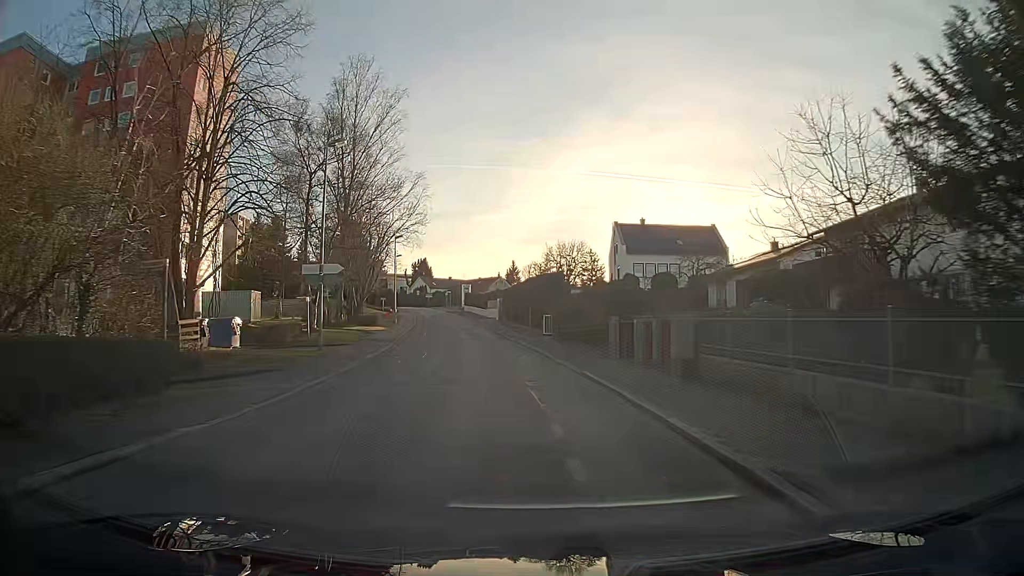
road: residential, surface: asphalt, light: Day
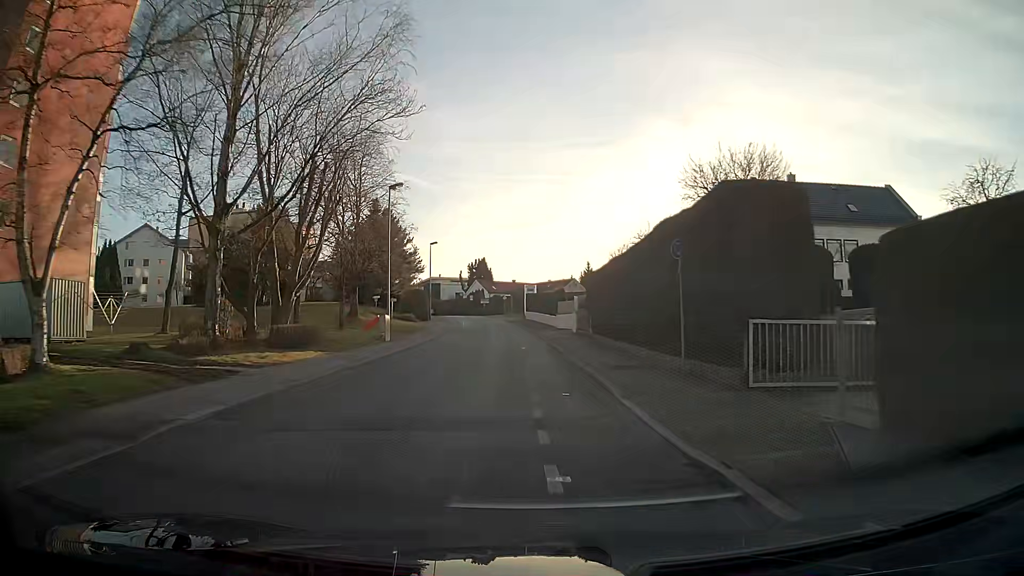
(-1.5, +28.3) m; -5°
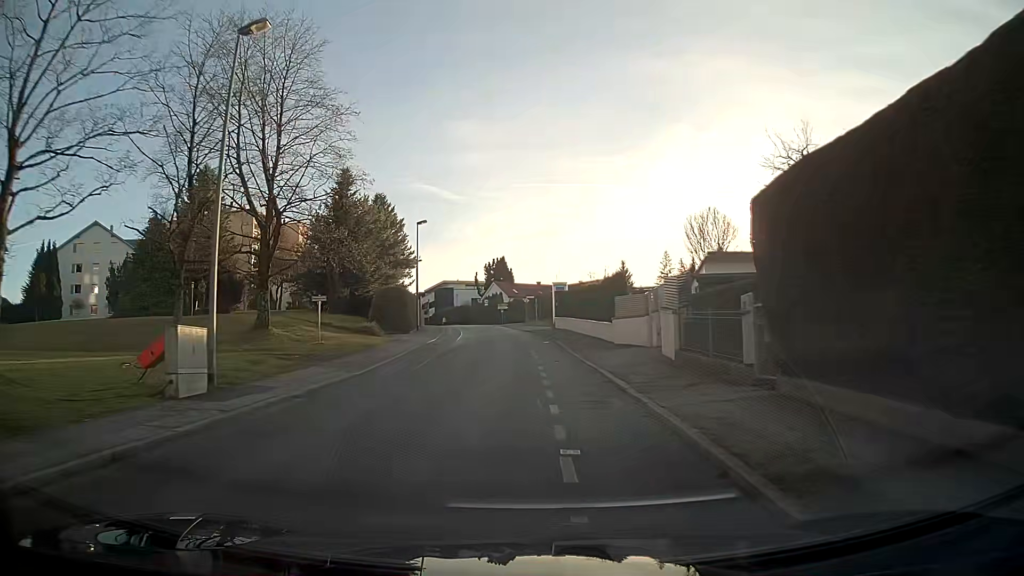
(-0.5, +21.6) m; -2°
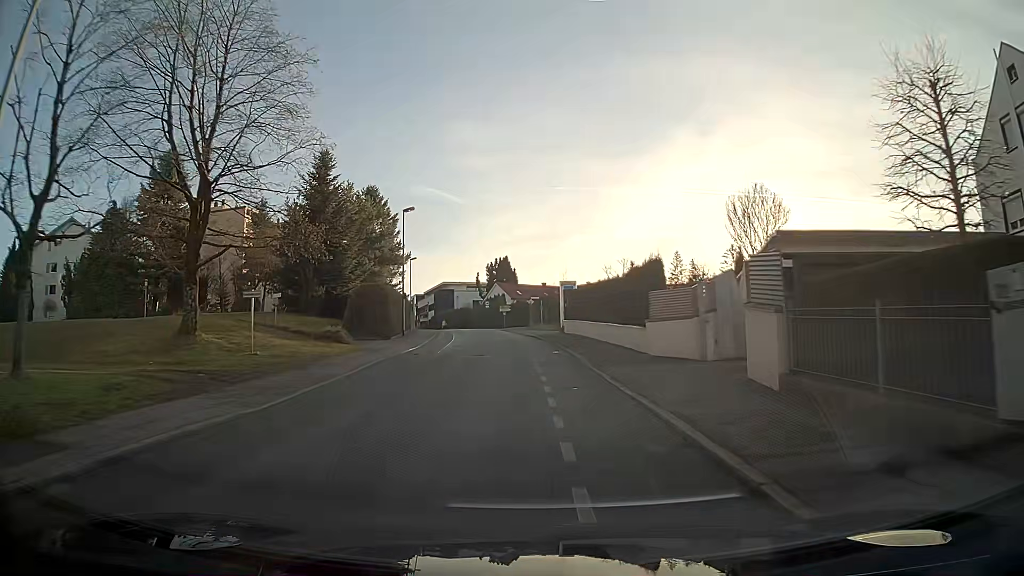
(0.0, +7.2) m; 0°
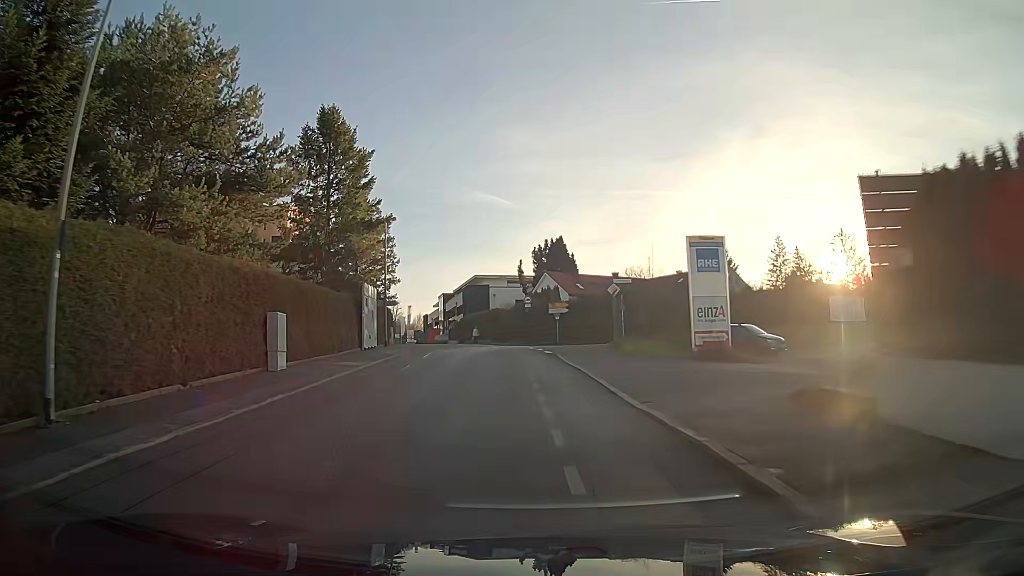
(-1.2, +35.1) m; -5°
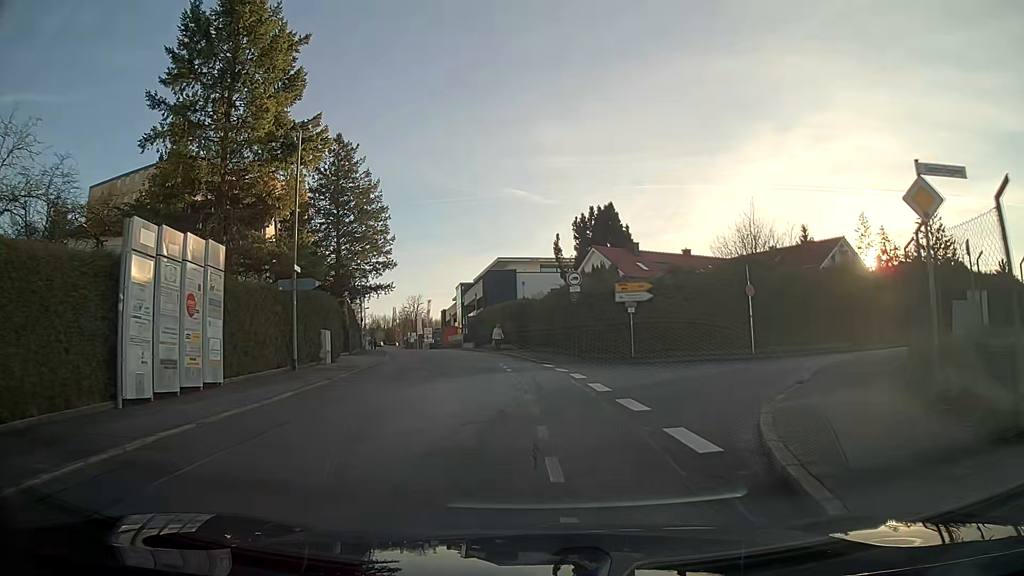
(-0.6, +21.2) m; -2°
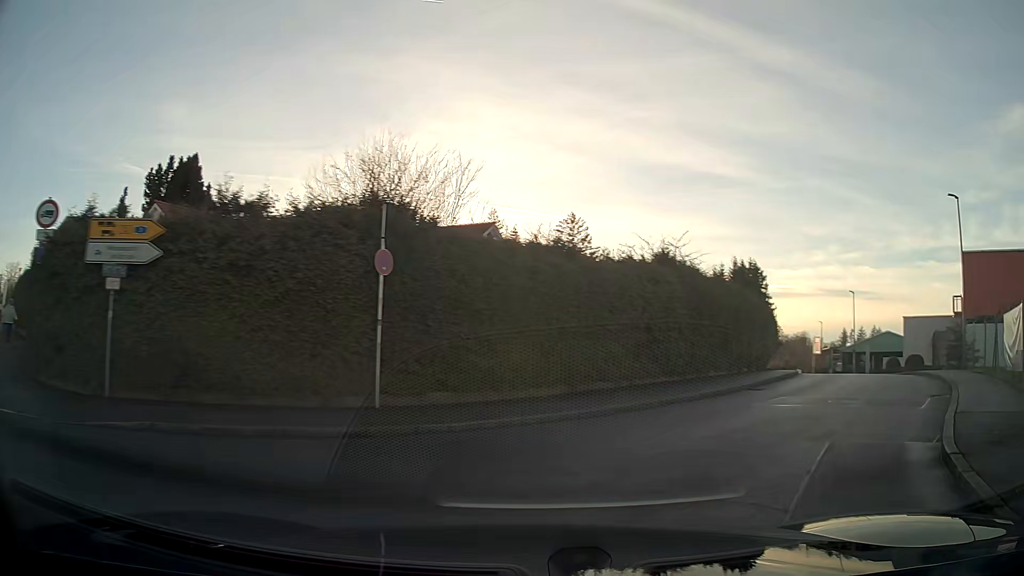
(+4.0, +13.8) m; +41°
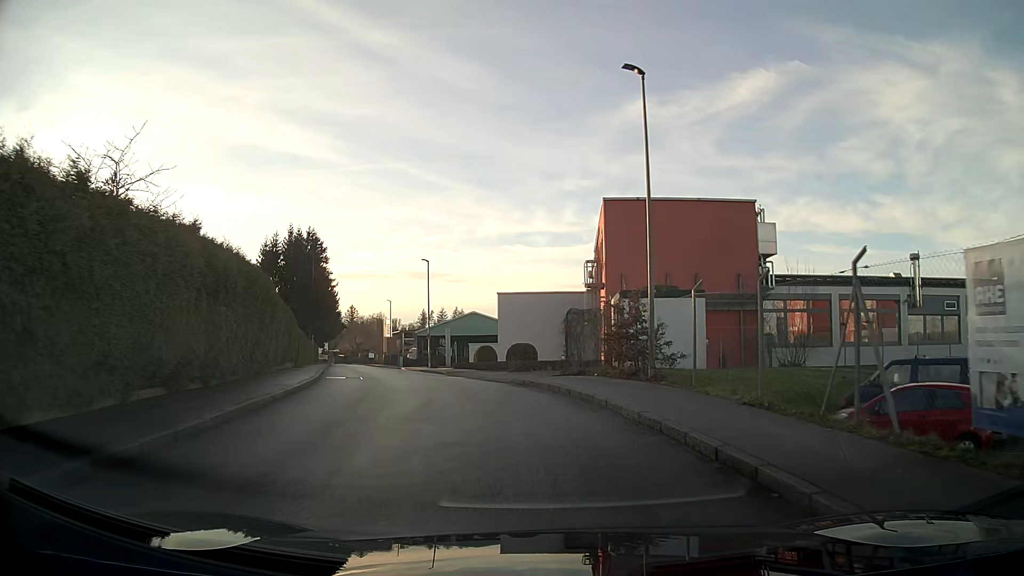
(+5.8, +14.9) m; +28°
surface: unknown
(0, +10) (-2, +20) (-5, +29) (-8, +39) (-10, +49) (-13, +58) (-16, +68) (-18, +78) (-21, +87) (-24, +97) m
